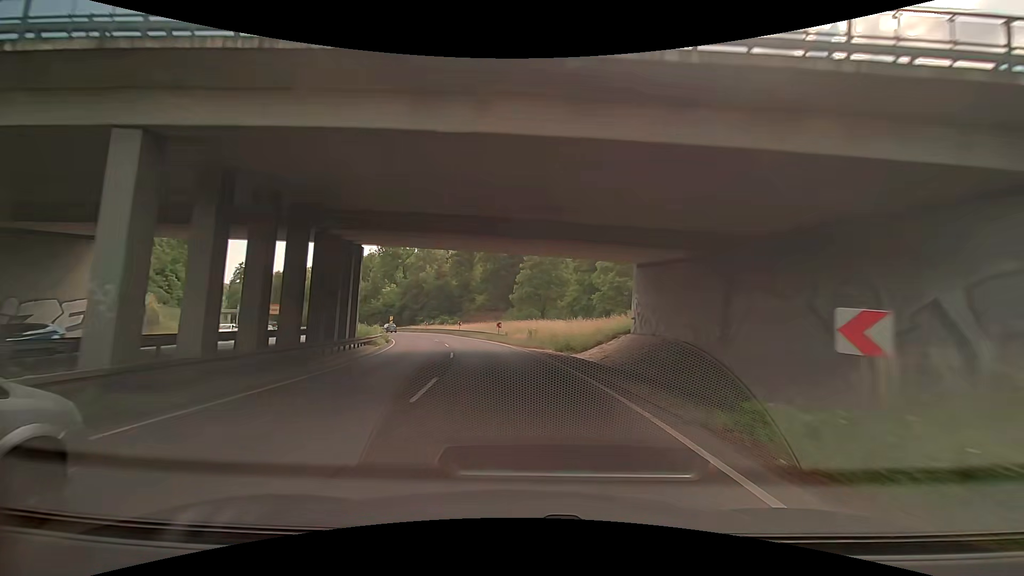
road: trunk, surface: asphalt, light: Day
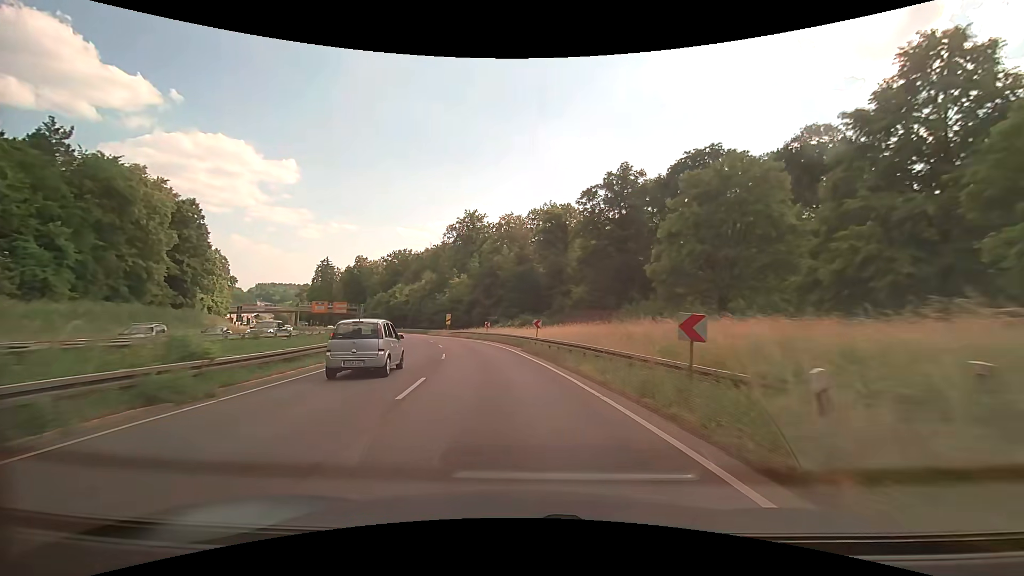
(-3.3, +35.7) m; -10°
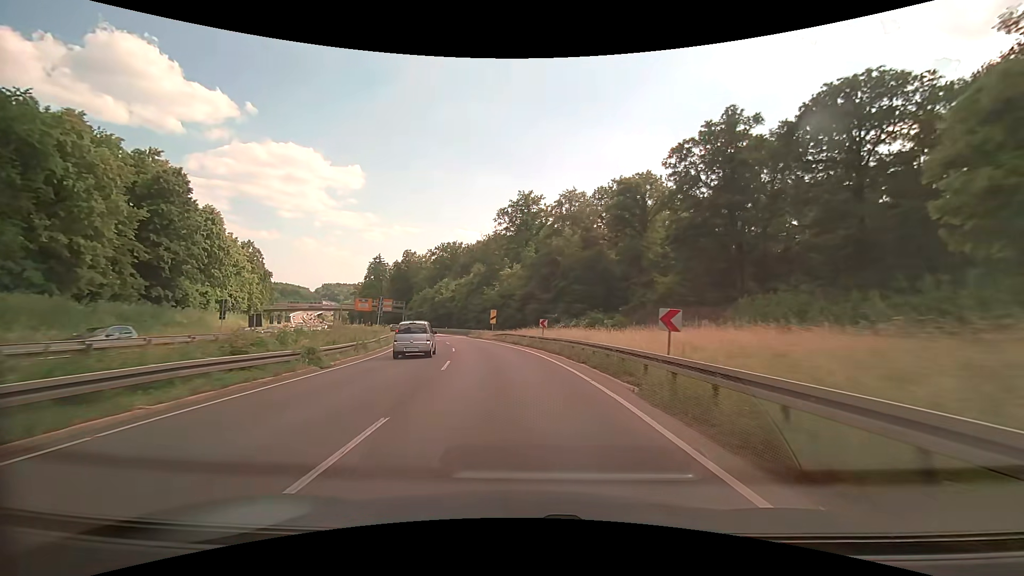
(-1.2, +18.2) m; -8°
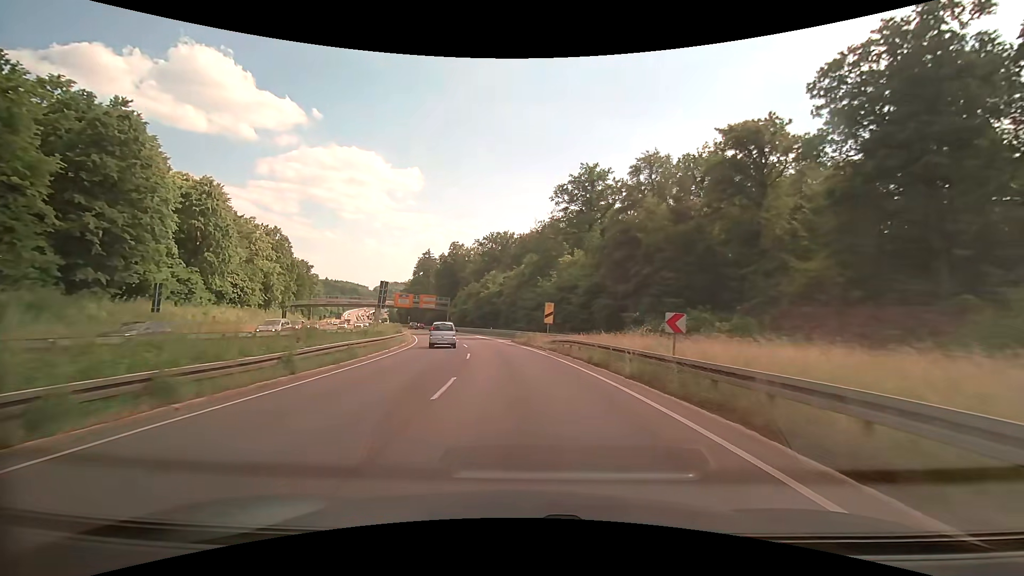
(-1.0, +18.4) m; -6°
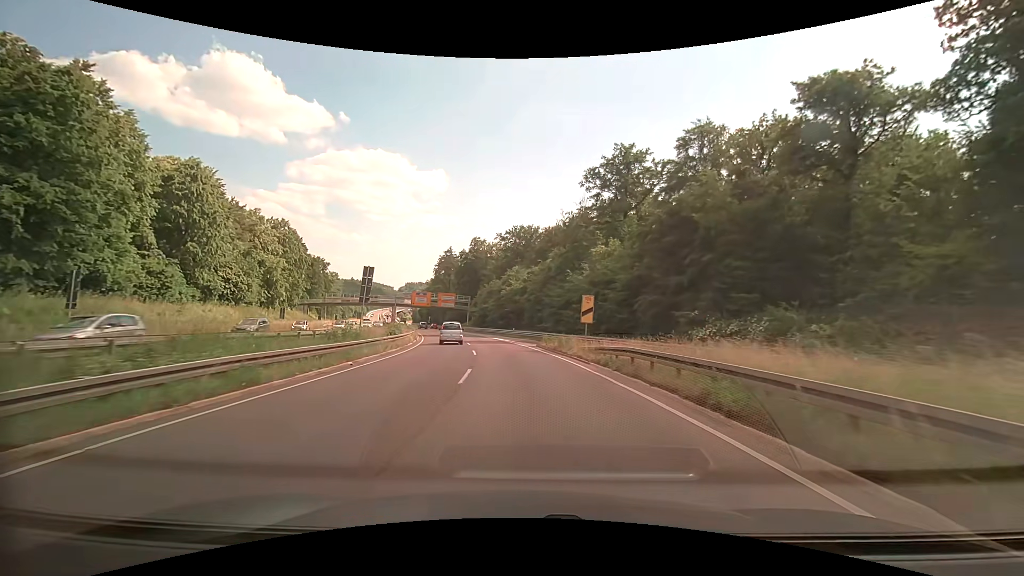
(-0.2, +9.4) m; -3°
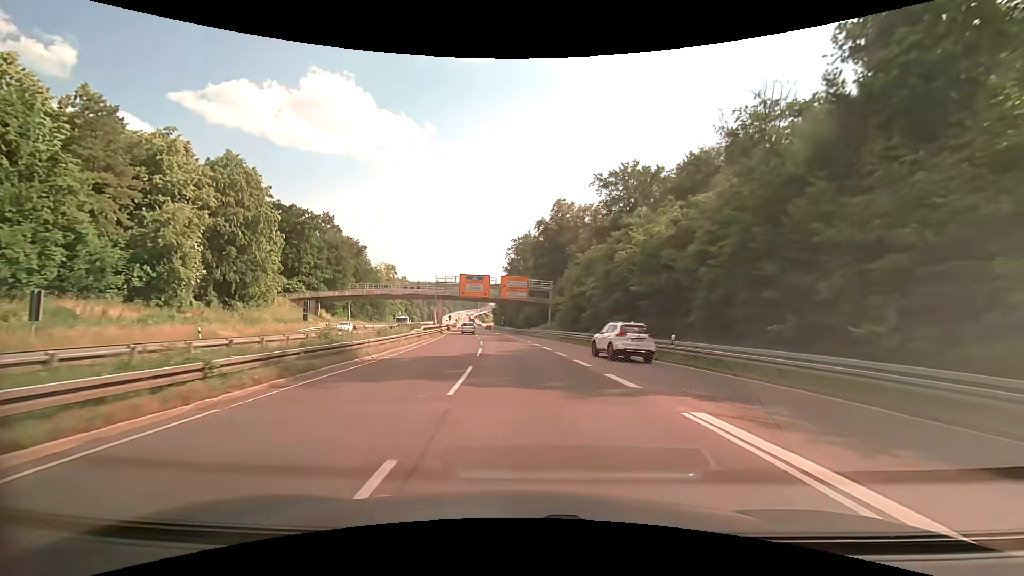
(-4.2, +46.9) m; -9°
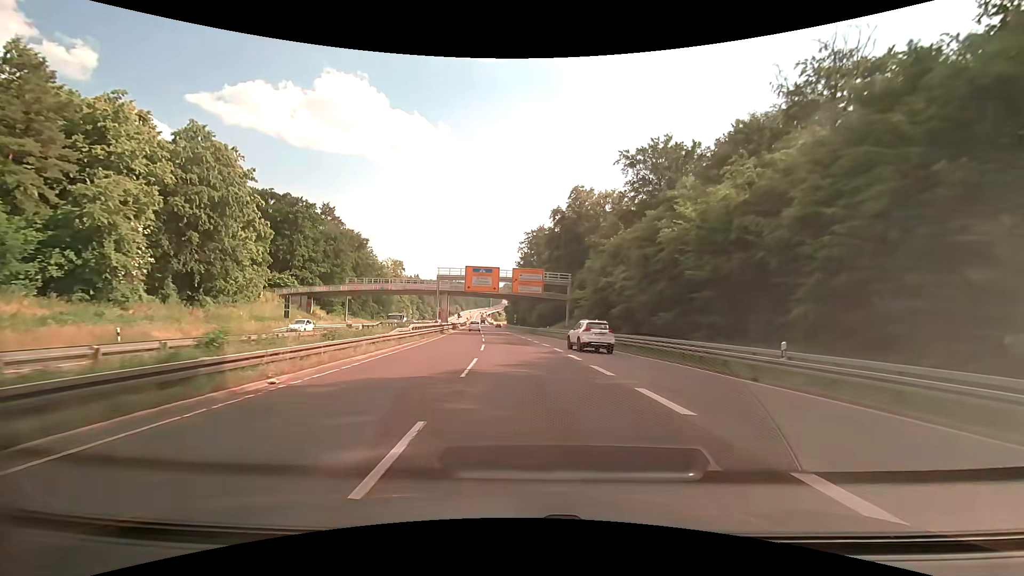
(-0.2, +9.2) m; -2°
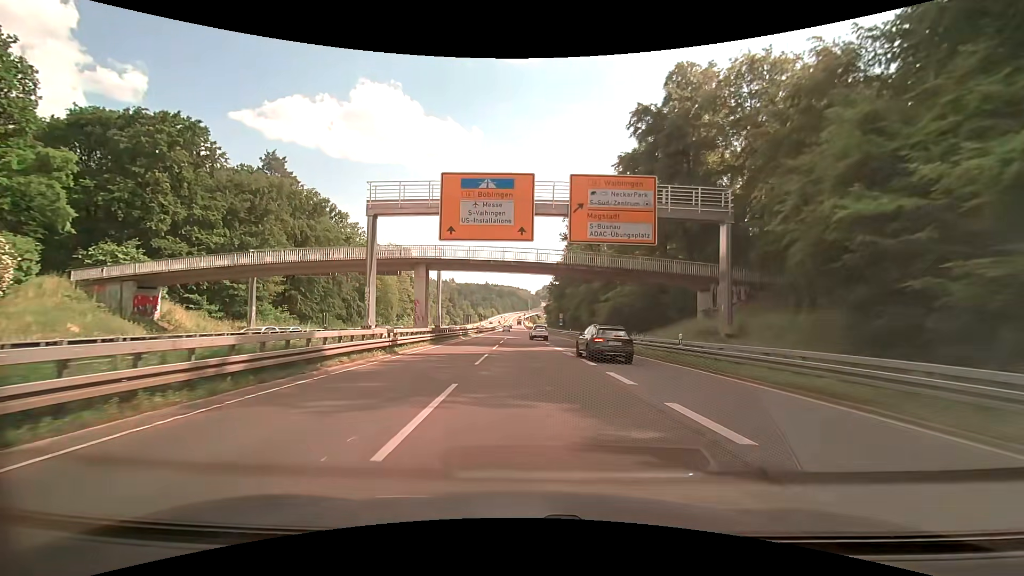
(-2.2, +43.2) m; -5°
(0, +10) (0, +20) (0, +30) (0, +40) (0, +50) (+1, +60) (+1, +70) (+2, +80) (+2, +90) (+3, +100) m
